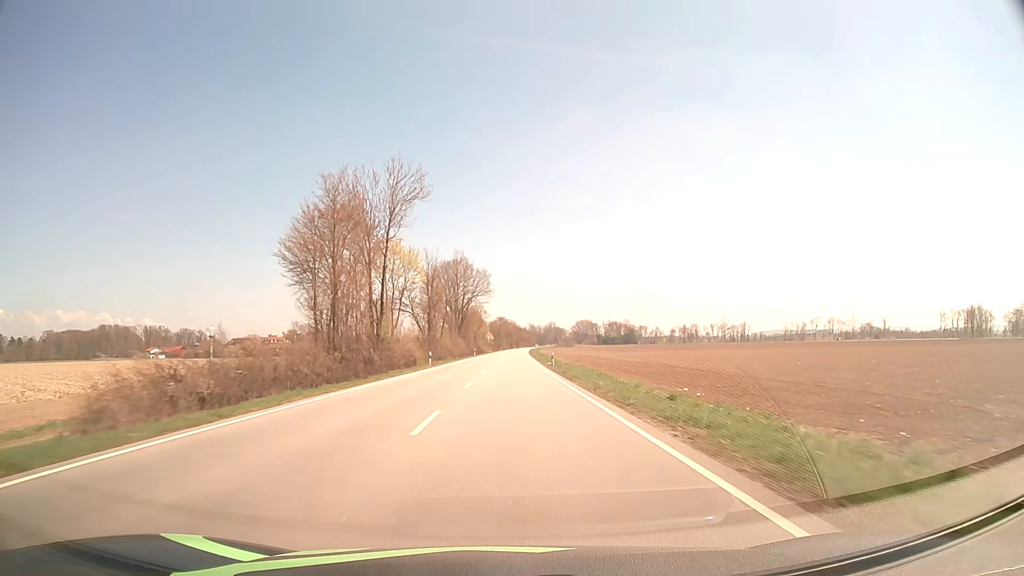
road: secondary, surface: asphalt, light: Day
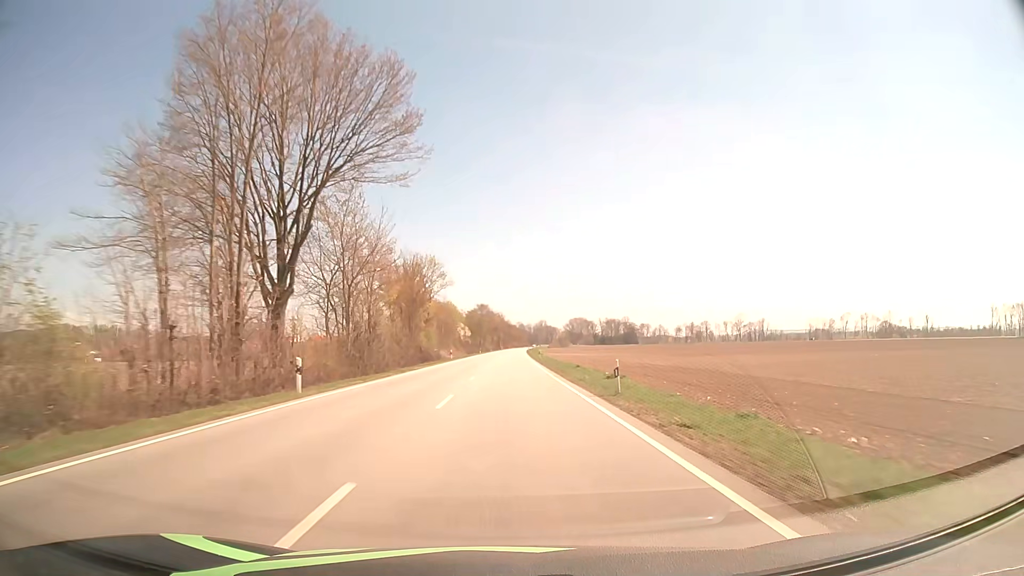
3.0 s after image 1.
(+0.8, +80.0) m; +1°
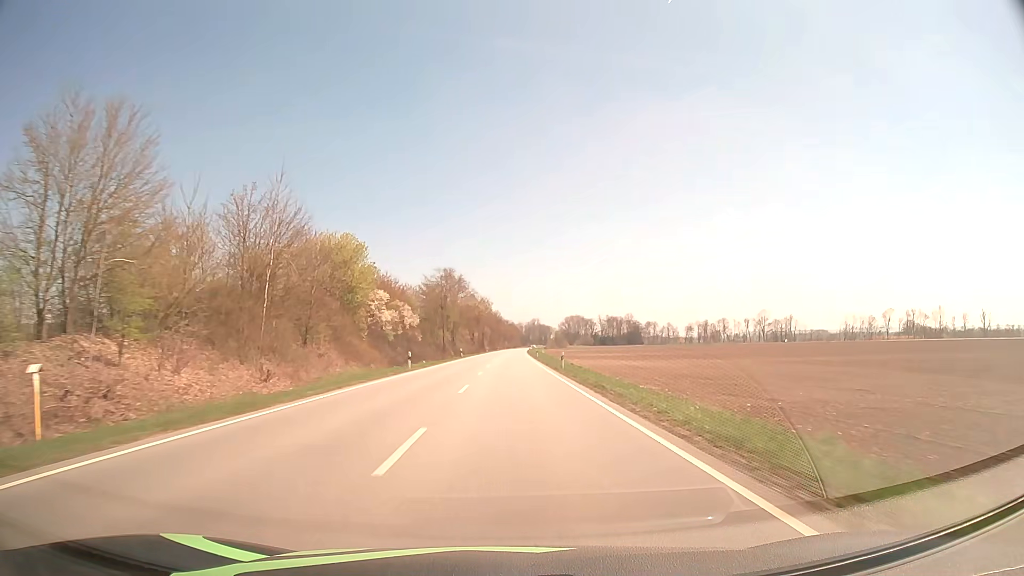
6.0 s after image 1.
(+0.3, +79.6) m; +1°
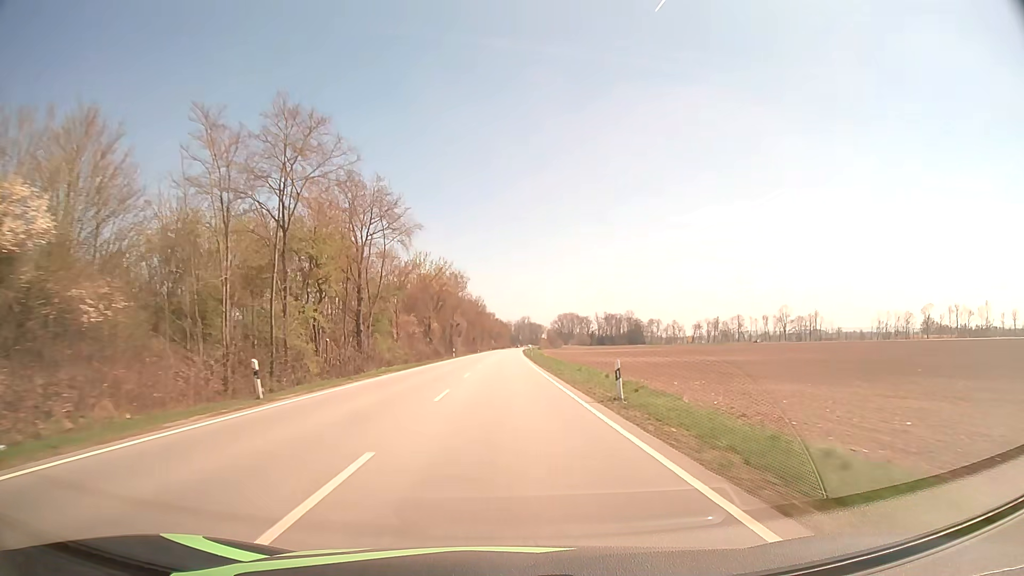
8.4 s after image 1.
(+0.6, +62.8) m; +1°
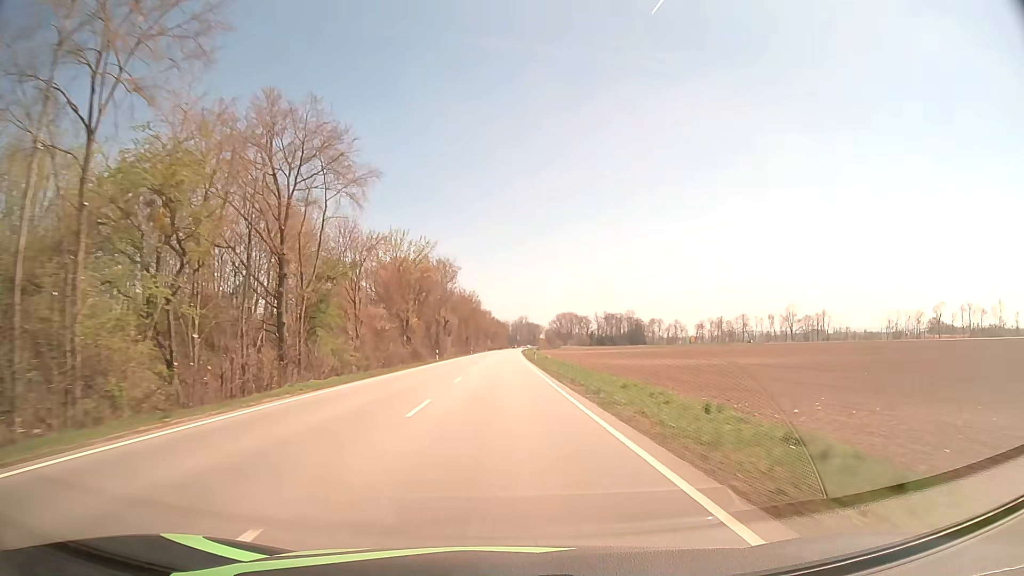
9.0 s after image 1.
(+0.1, +15.6) m; 0°
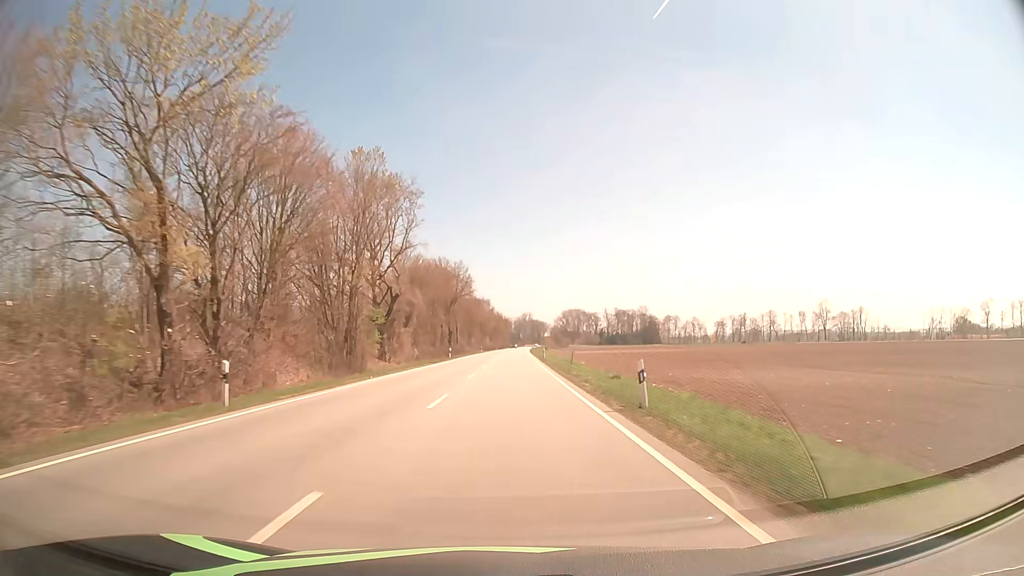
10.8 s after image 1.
(-0.2, +46.8) m; 0°
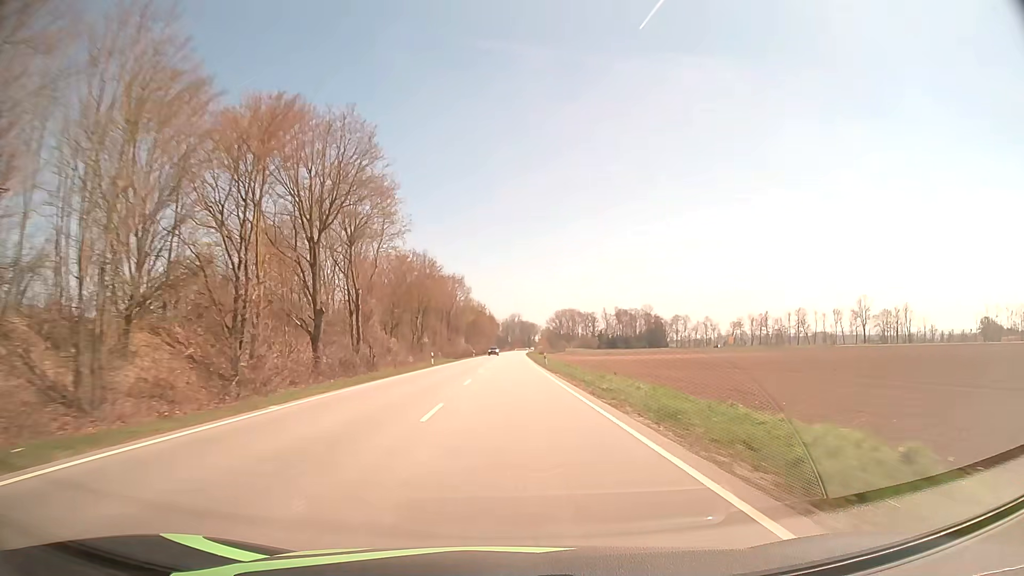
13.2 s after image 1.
(+0.5, +62.0) m; +1°
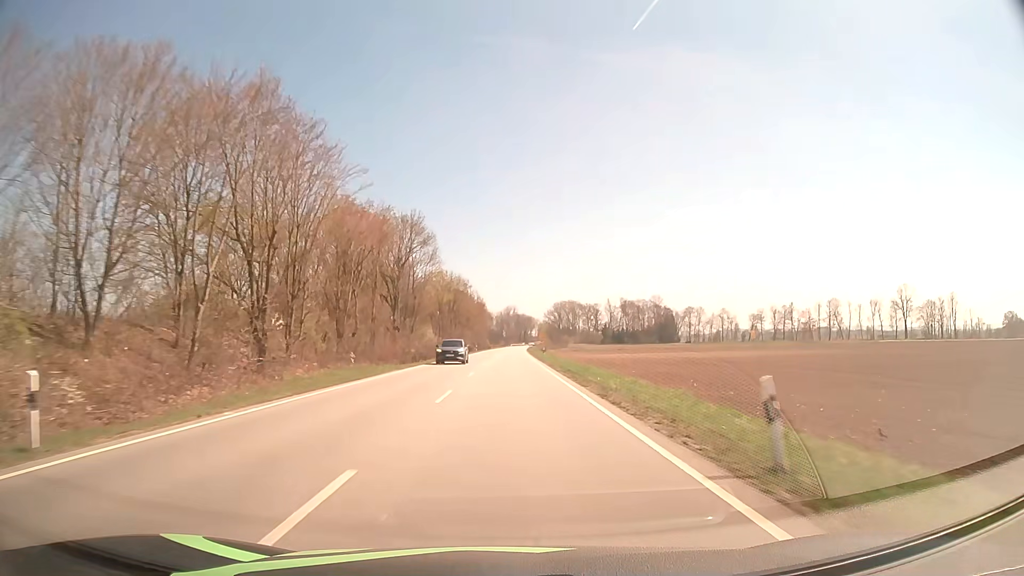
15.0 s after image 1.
(+0.3, +45.0) m; 0°
(0, +10) (0, +20) (0, +30) (0, +40) (0, +50) (0, +60) (+1, +70) (+1, +80) (+1, +90) (+1, +100) m
